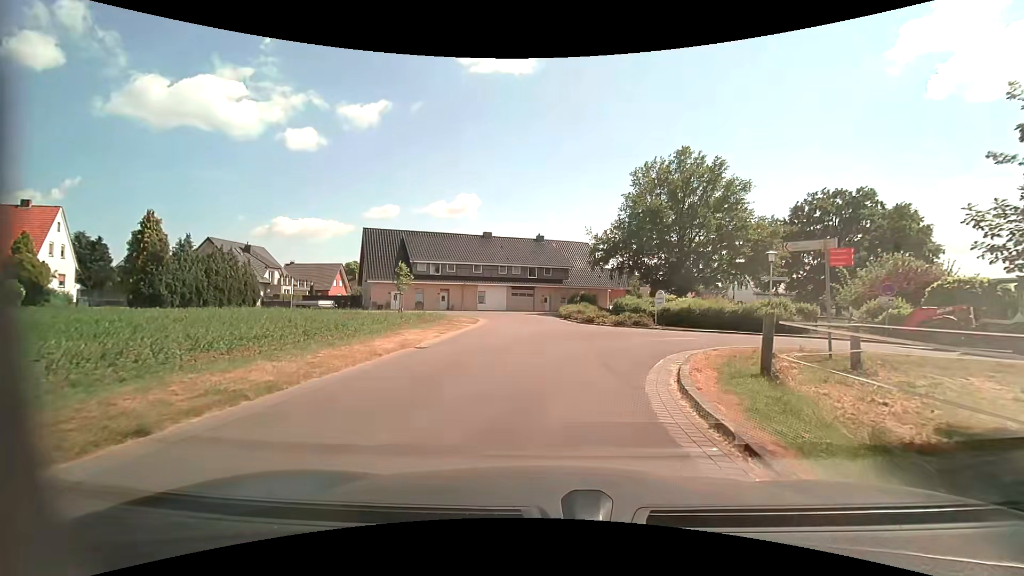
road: unclassified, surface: asphalt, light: Day
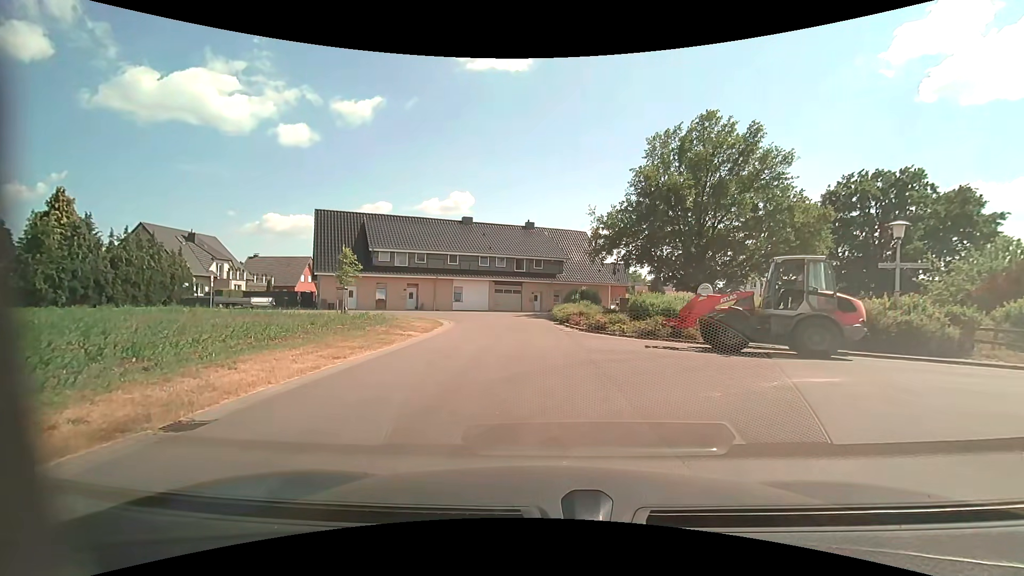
(+0.1, +9.7) m; +2°
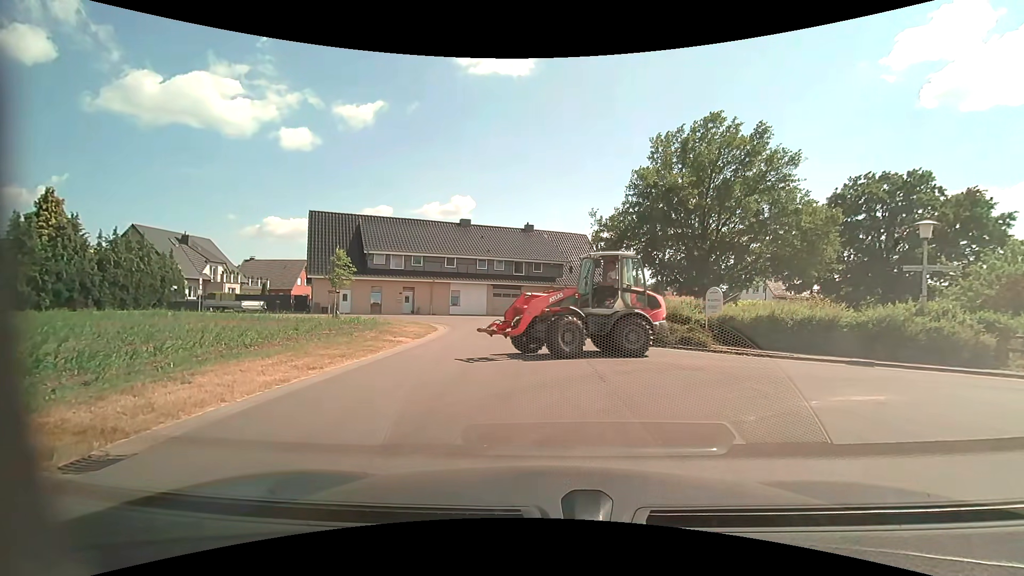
(0.0, +1.1) m; 0°
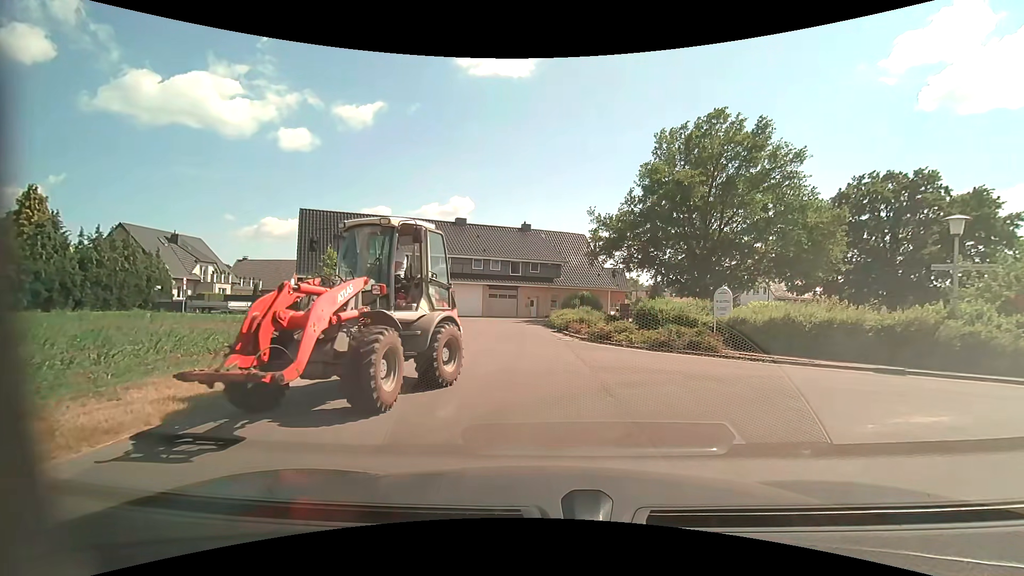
(0.0, +1.3) m; 0°
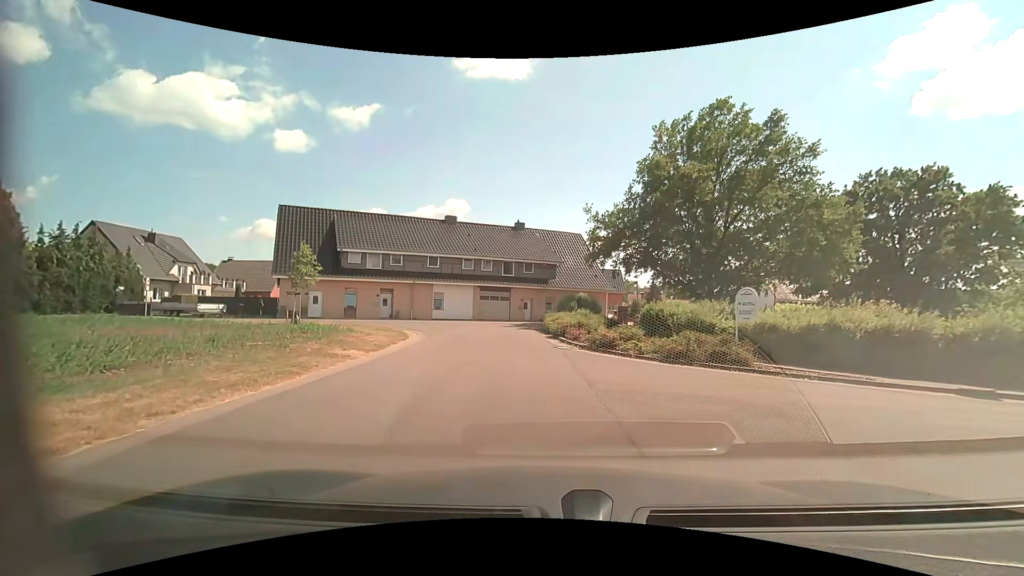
(0.0, +2.8) m; 0°
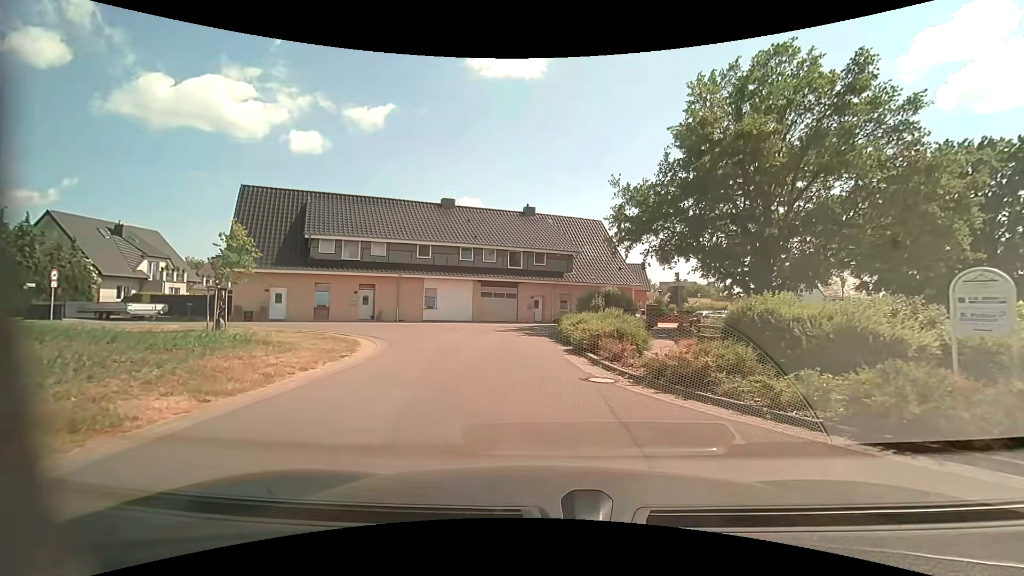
(-0.1, +7.8) m; -1°
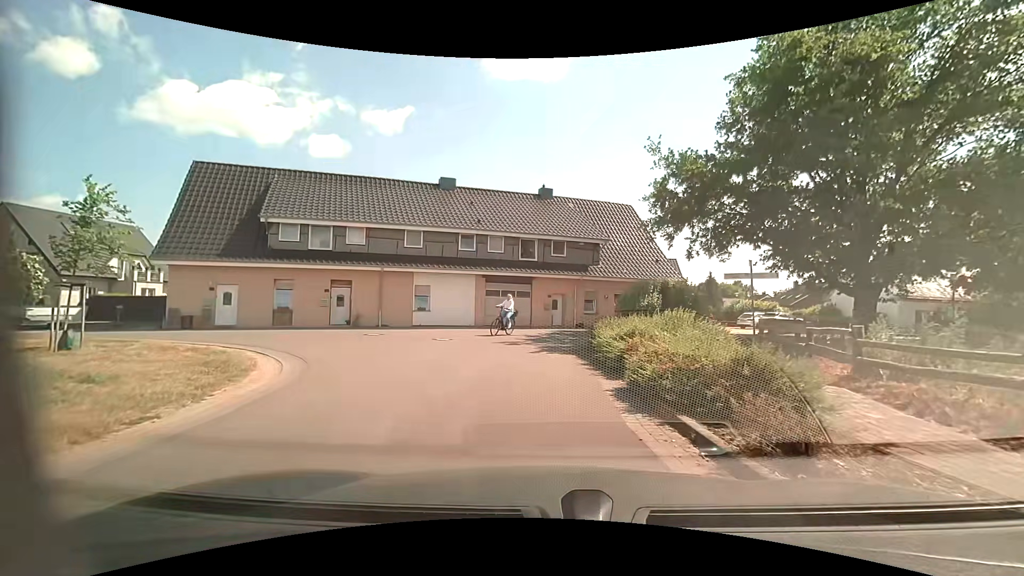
(-0.2, +7.3) m; -2°
